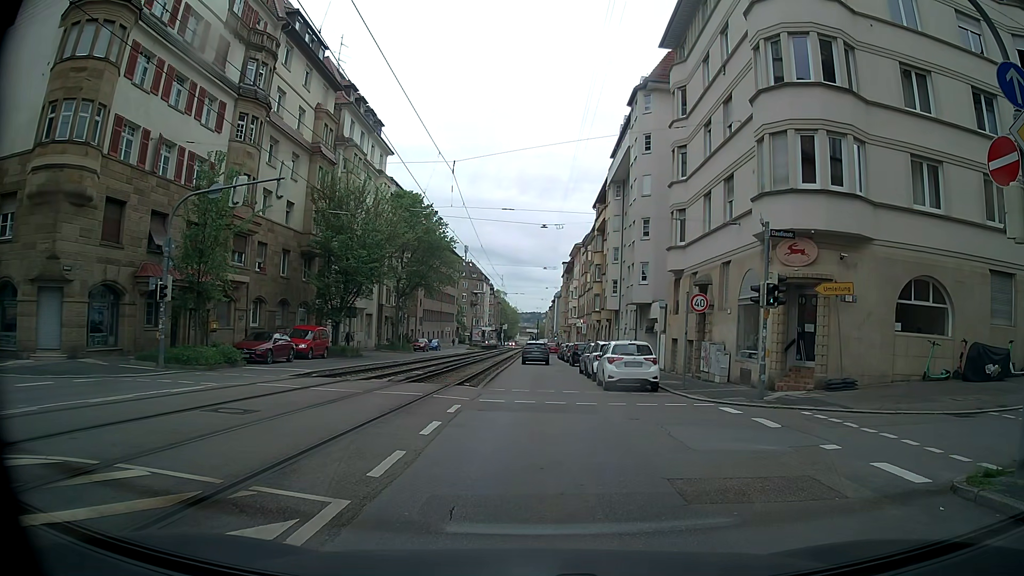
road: tertiary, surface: asphalt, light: Day
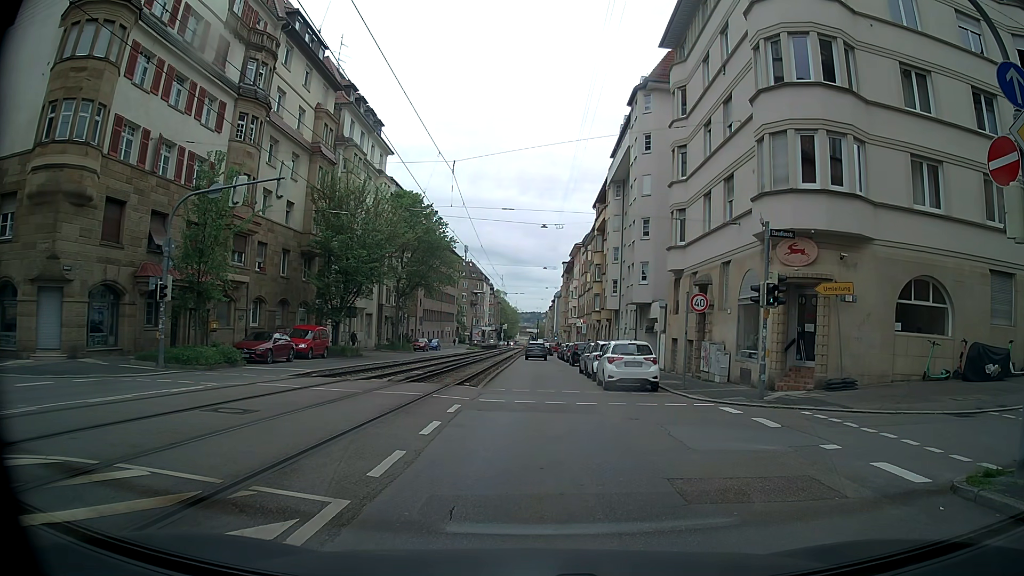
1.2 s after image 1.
(0.0, 0.0) m; 0°
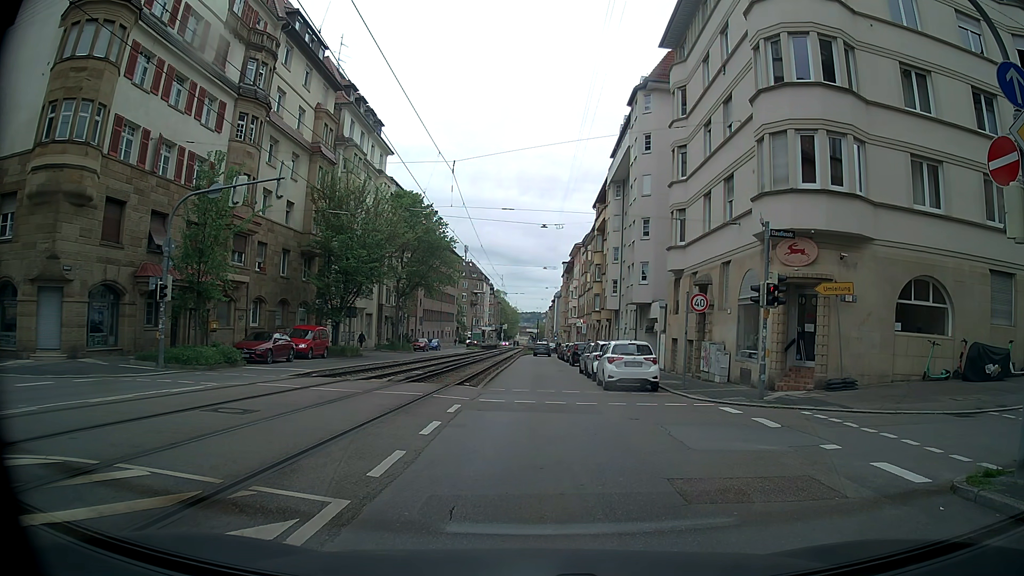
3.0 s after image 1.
(0.0, 0.0) m; 0°
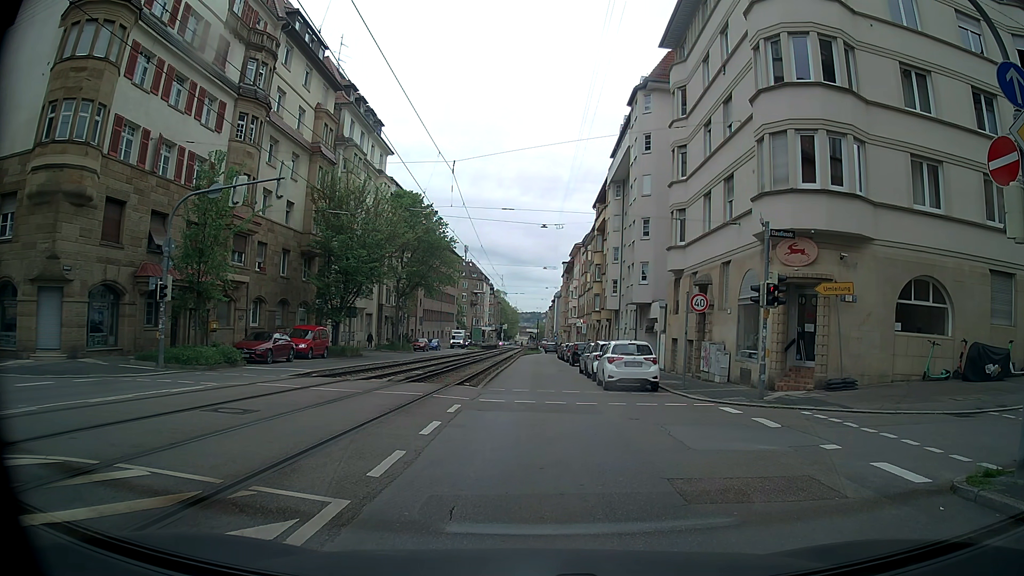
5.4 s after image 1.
(0.0, 0.0) m; 0°
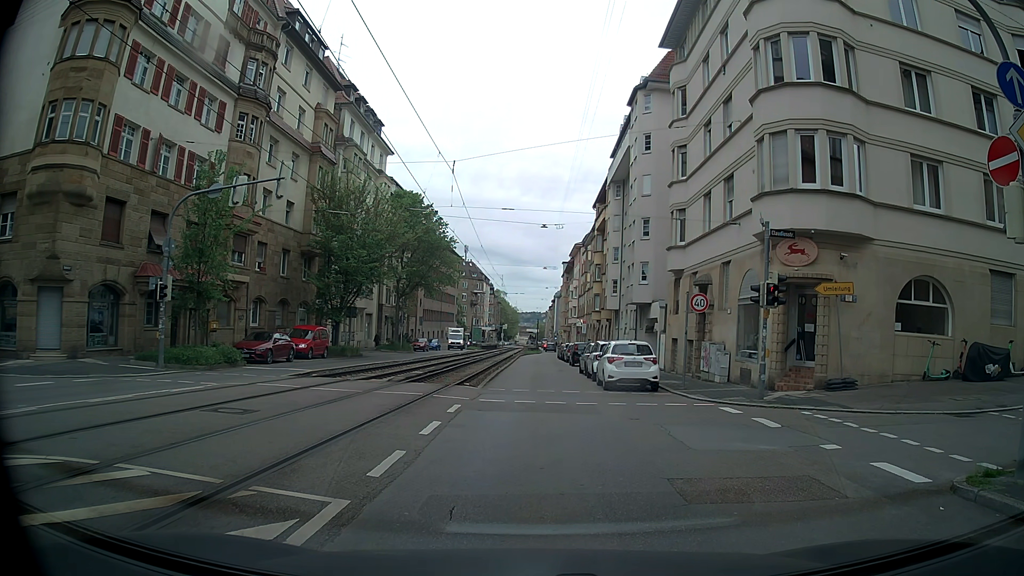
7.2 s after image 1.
(0.0, 0.0) m; 0°
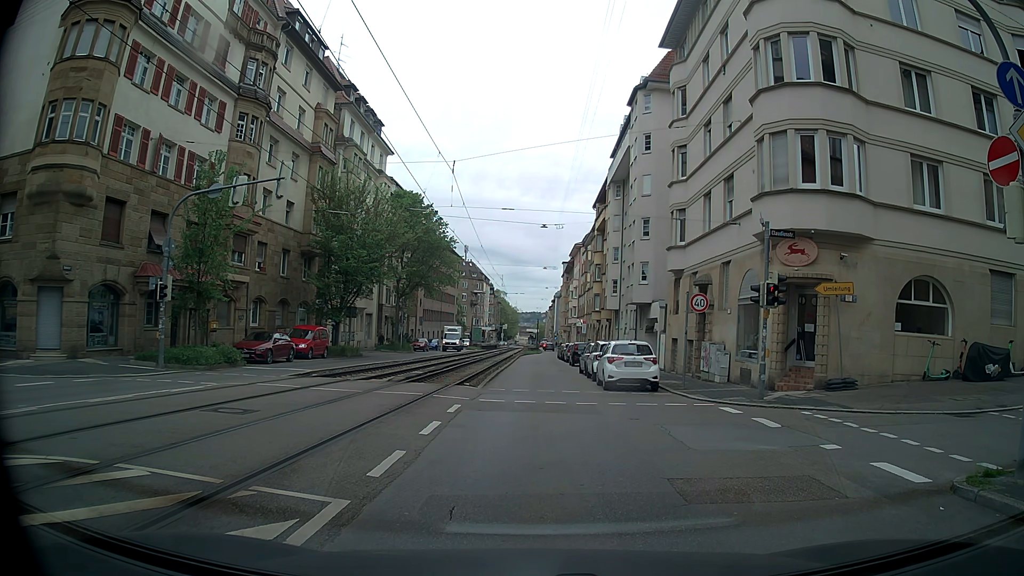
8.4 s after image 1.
(0.0, 0.0) m; 0°
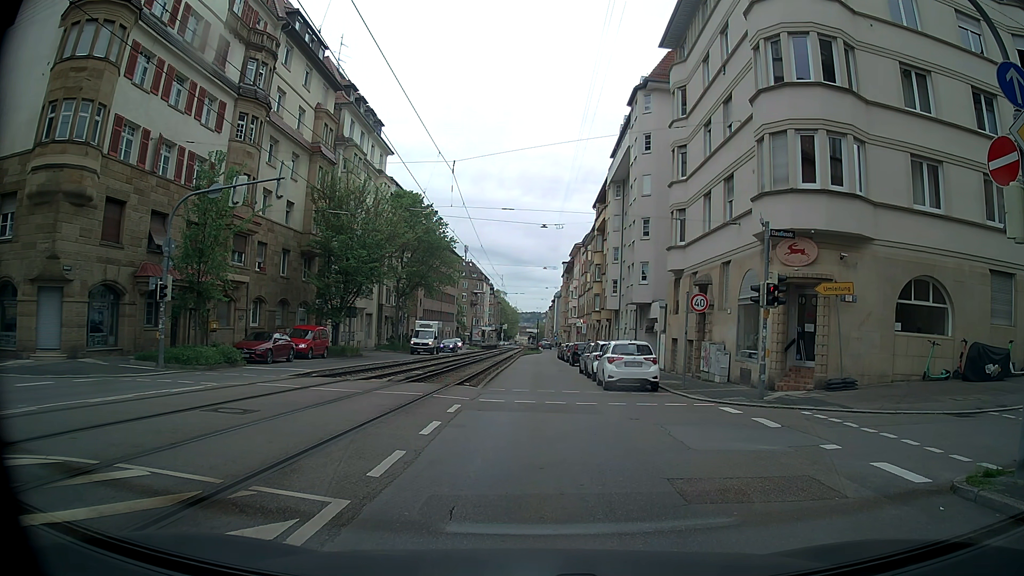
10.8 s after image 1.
(0.0, 0.0) m; 0°
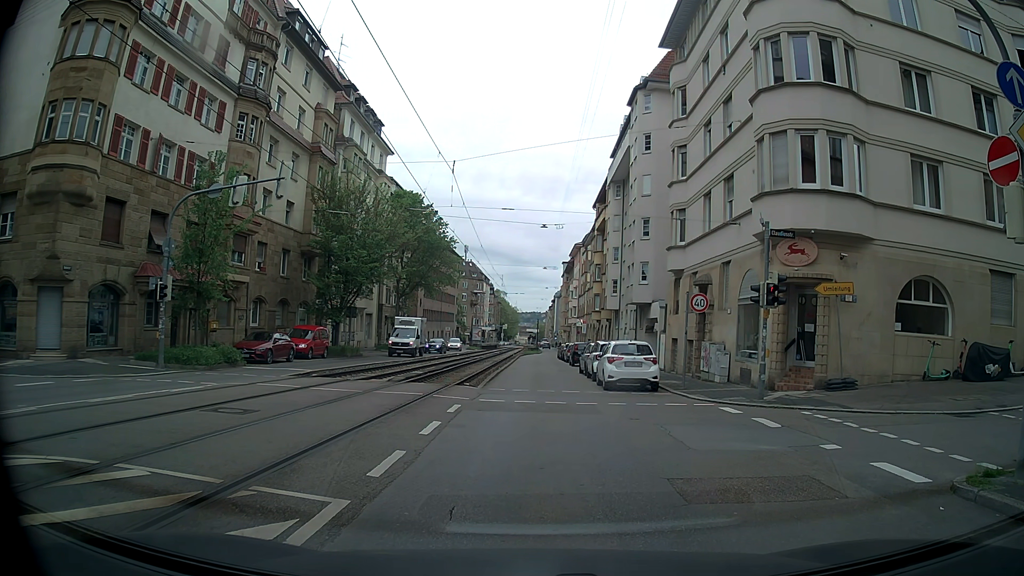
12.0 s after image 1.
(0.0, 0.0) m; 0°
(0, +10) (+1, +20) (+1, +30) (+1, +40) (+2, +50) (+2, +60) (+2, +70) (+3, +80) (+5, +90) (+6, +100) m
